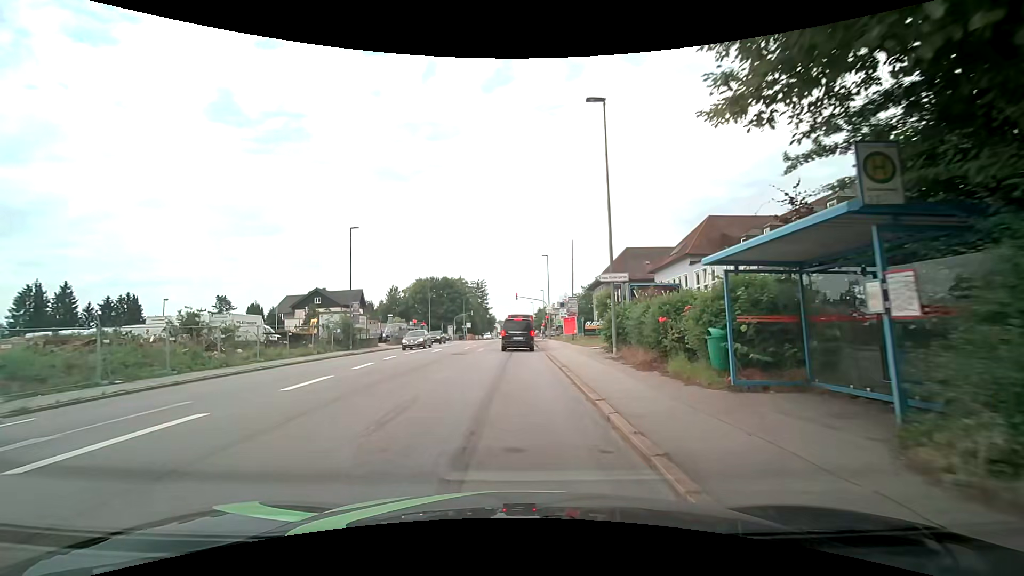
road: tertiary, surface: asphalt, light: Day
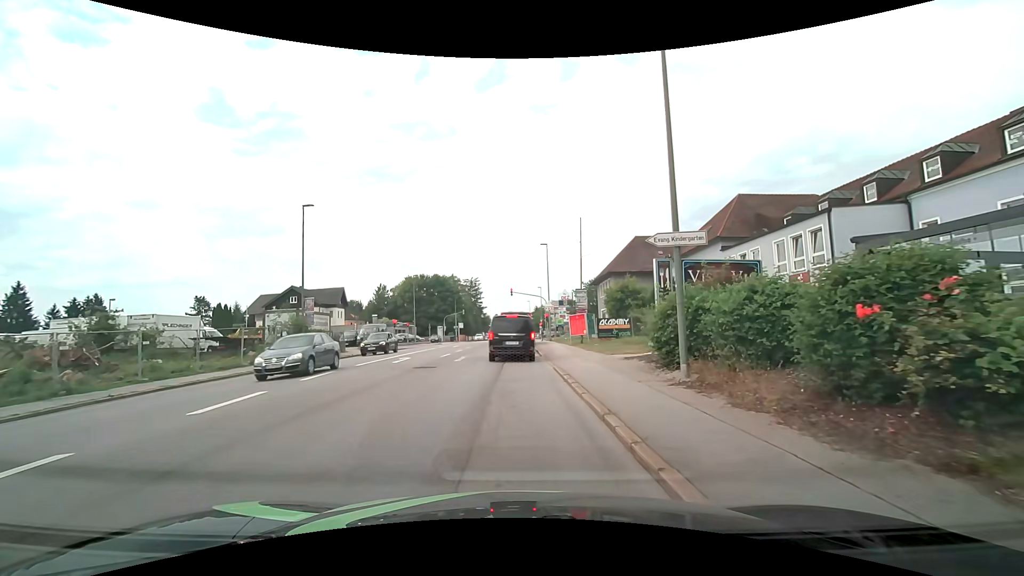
(0.0, +8.1) m; 0°
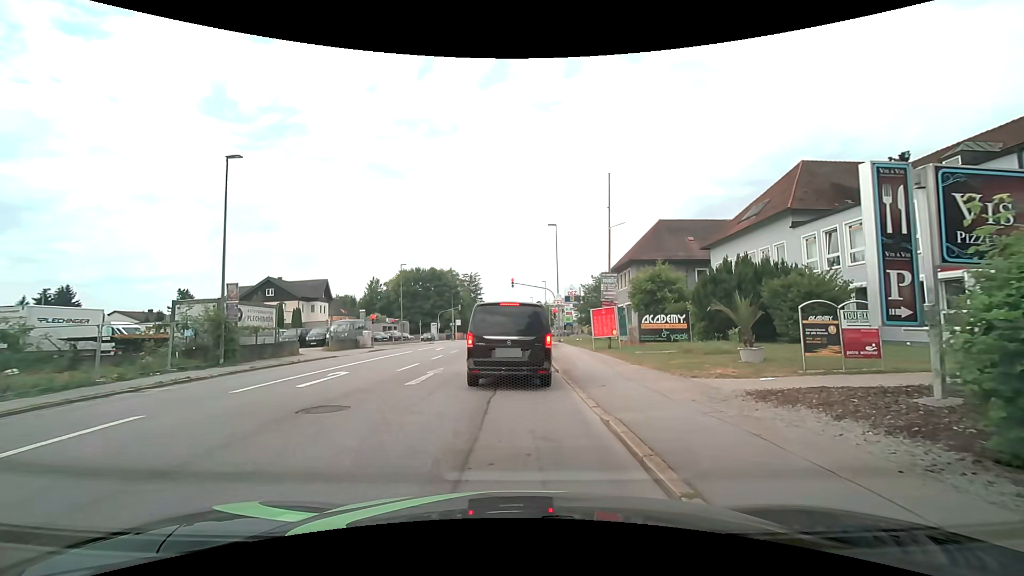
(-0.1, +8.9) m; 0°
